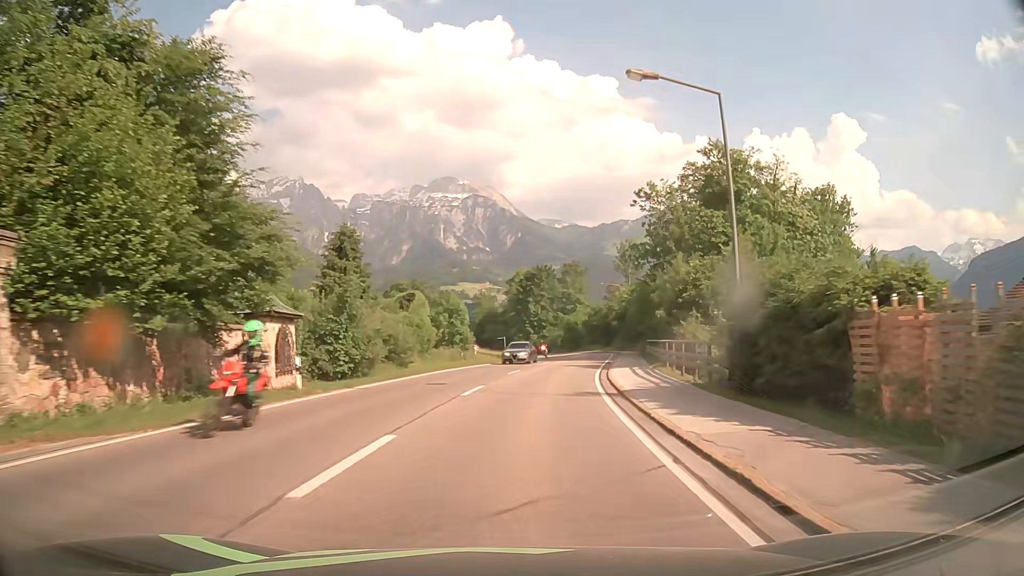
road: secondary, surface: asphalt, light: Day
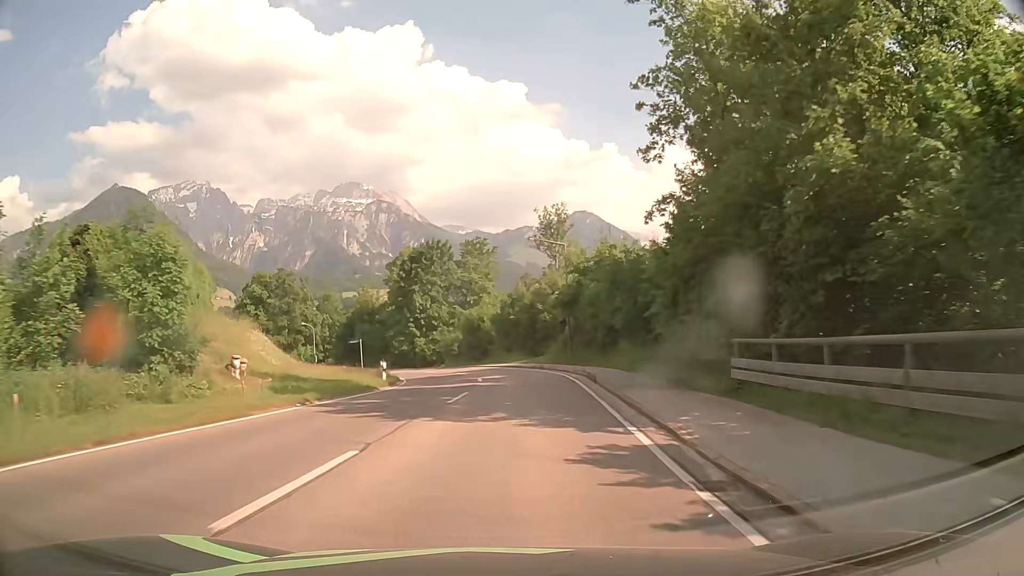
(+3.6, +36.4) m; +9°
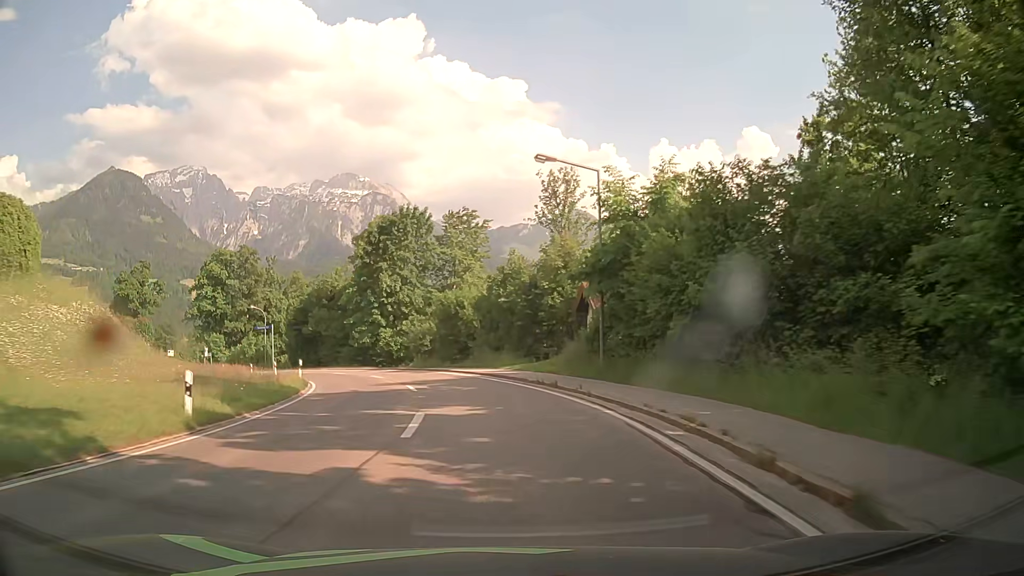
(+0.2, +18.4) m; +1°
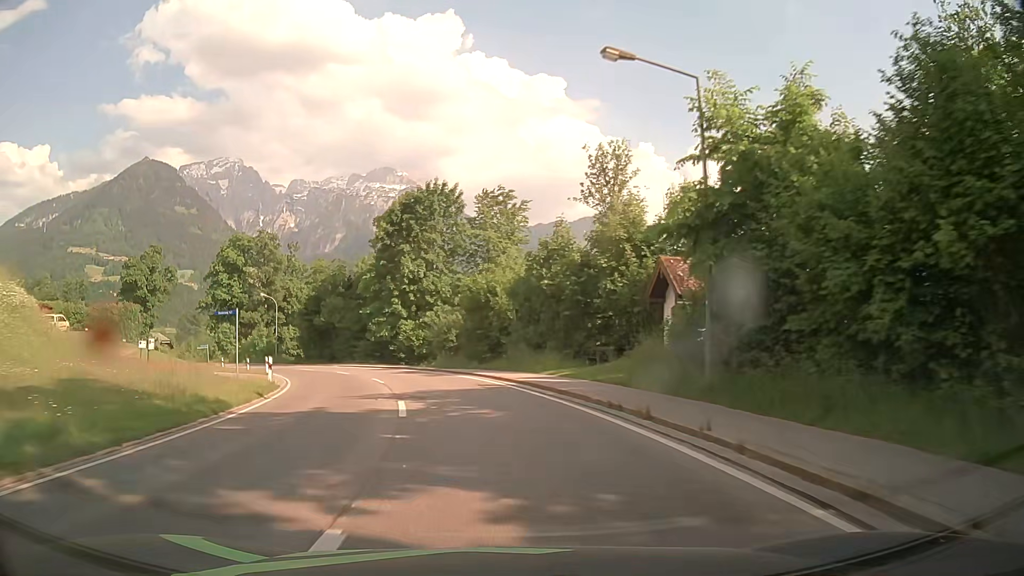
(-0.2, +9.2) m; -3°
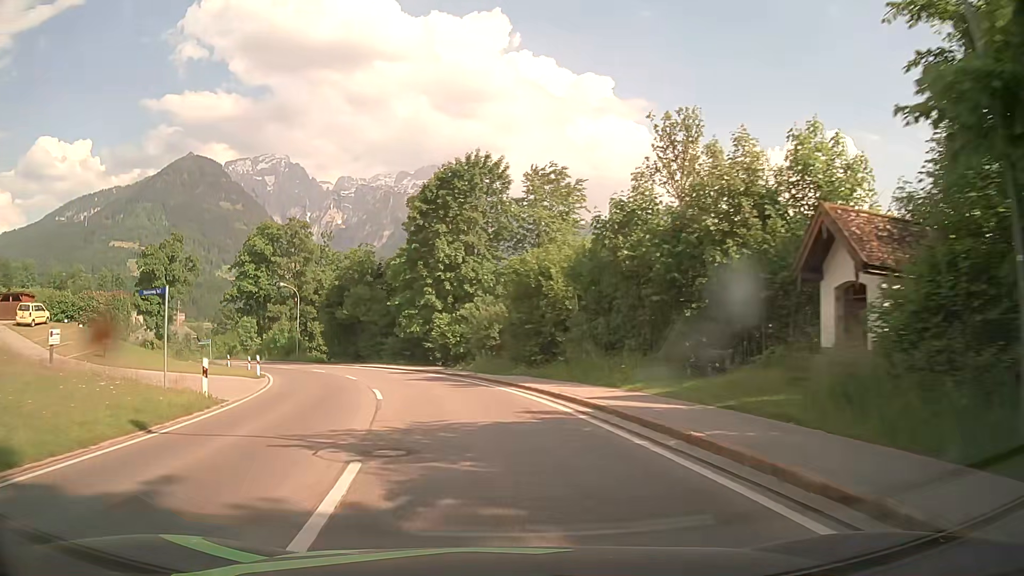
(-0.3, +9.2) m; -3°
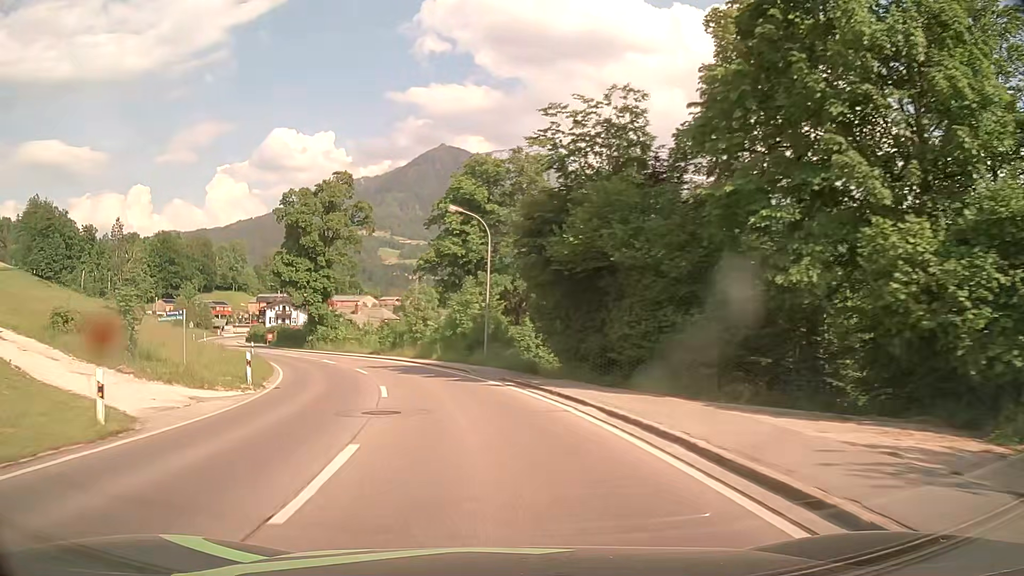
(-7.0, +35.9) m; -22°
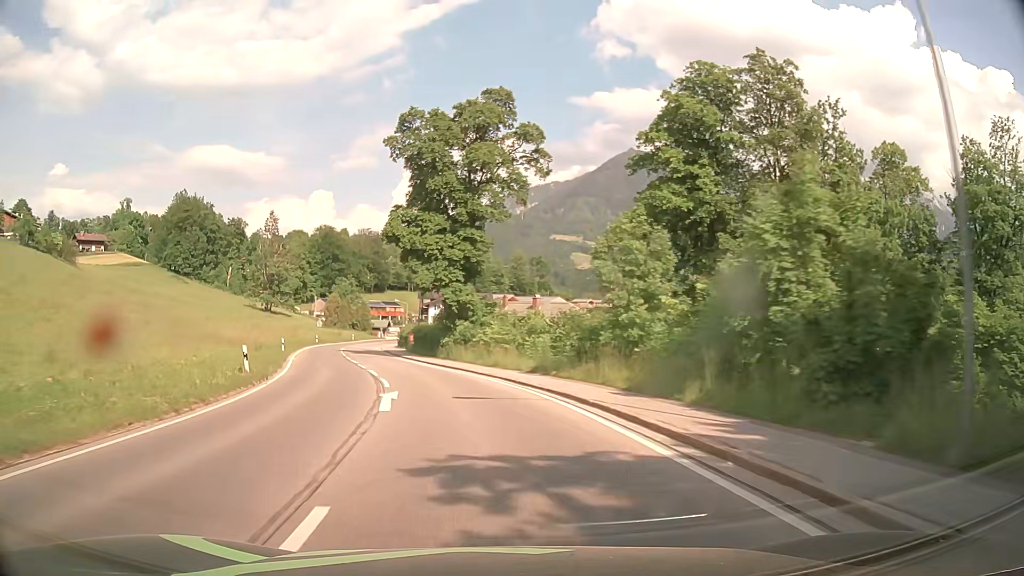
(-3.9, +27.4) m; -16°
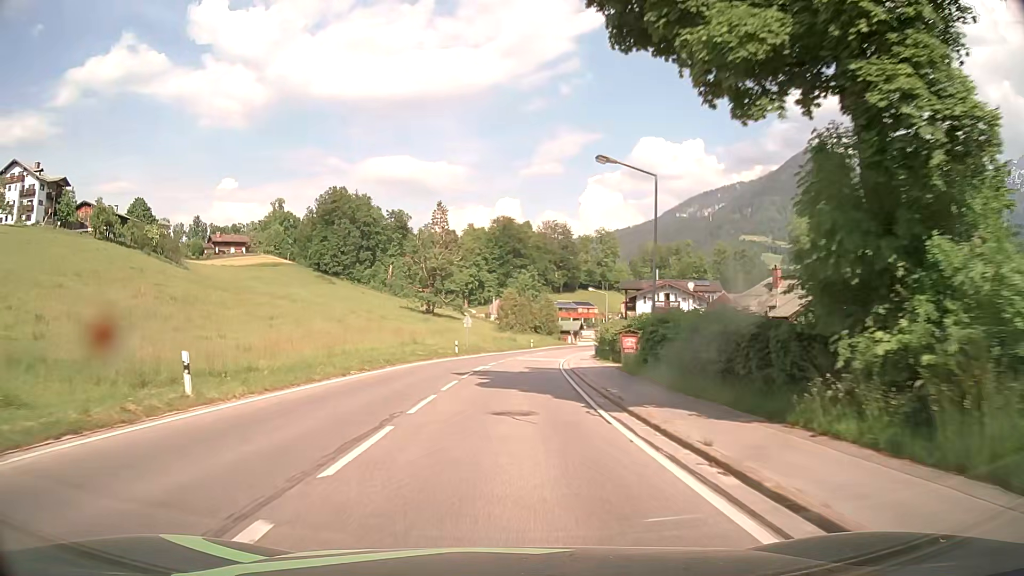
(-6.4, +36.1) m; -18°
(0, +10) (0, +20) (+1, +30) (+1, +40) (+2, +50) (+3, +60) (+4, +70) (+6, +80) (+8, +89) (+10, +99) m
